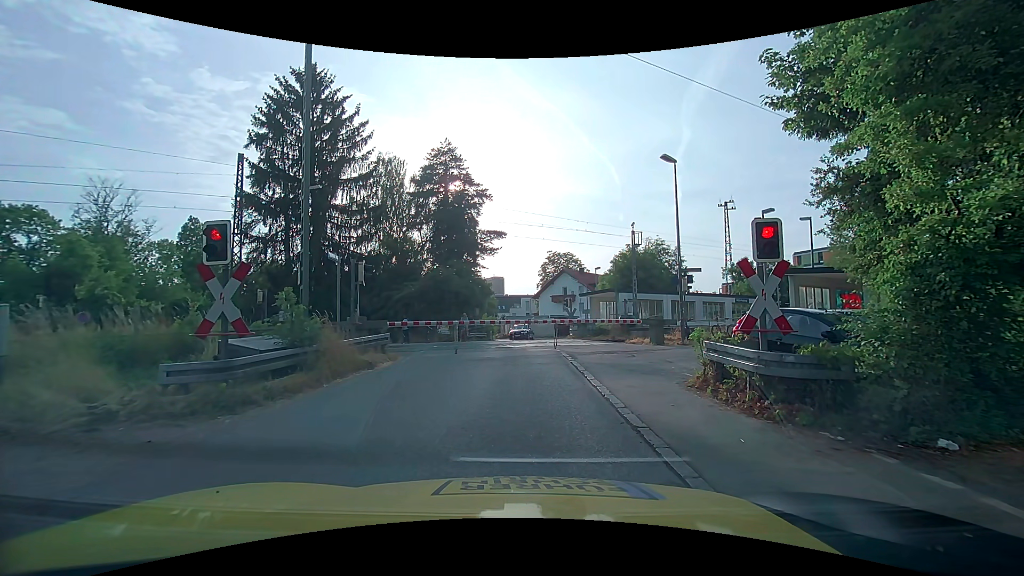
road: unclassified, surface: asphalt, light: Day
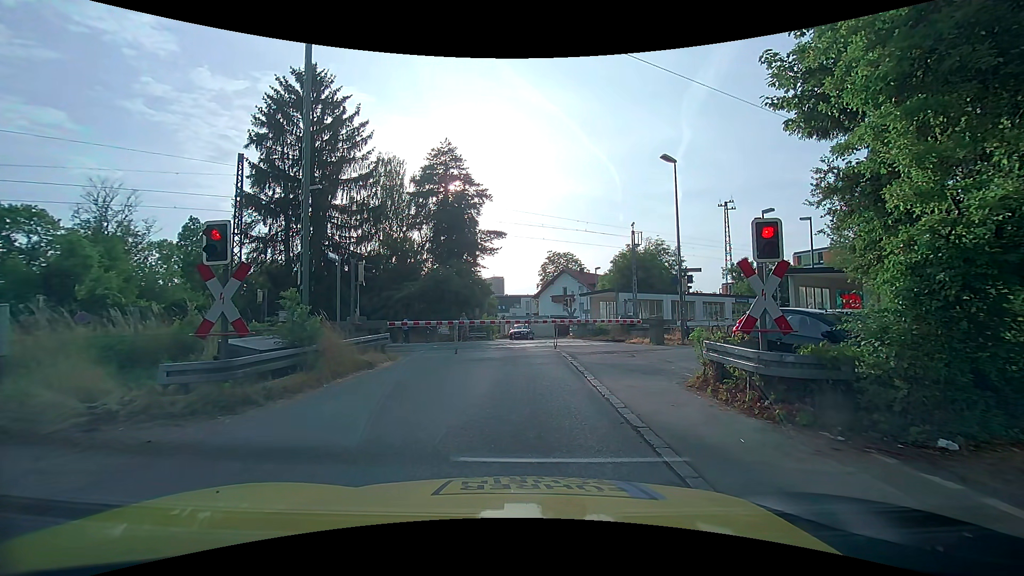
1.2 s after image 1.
(0.0, 0.0) m; 0°
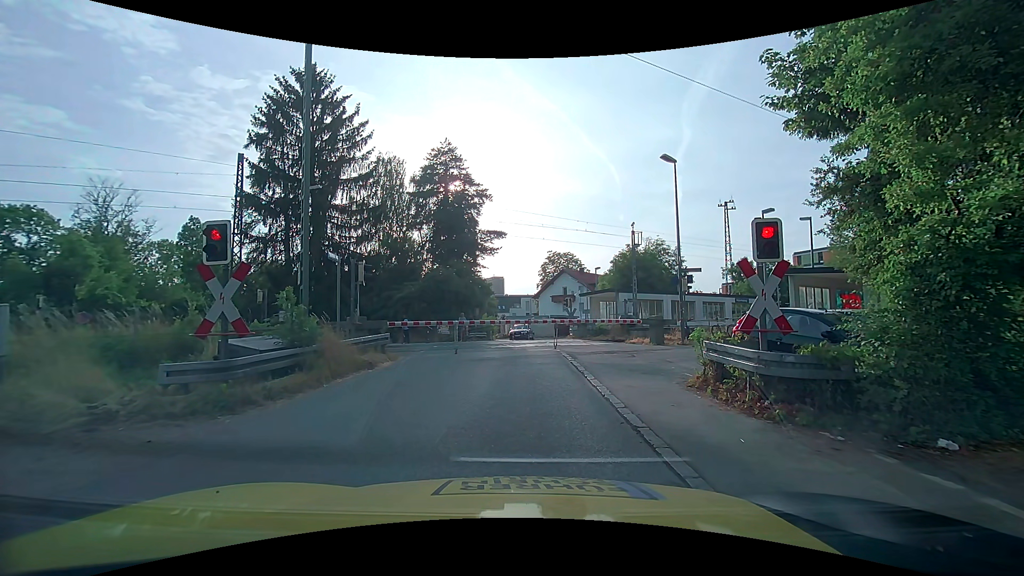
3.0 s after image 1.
(0.0, 0.0) m; 0°
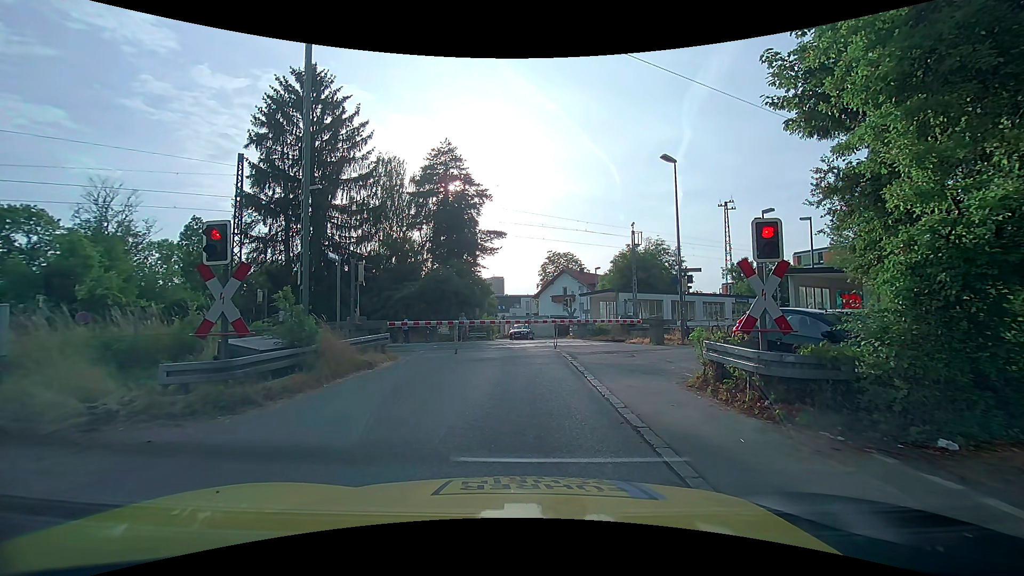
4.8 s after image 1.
(0.0, 0.0) m; 0°
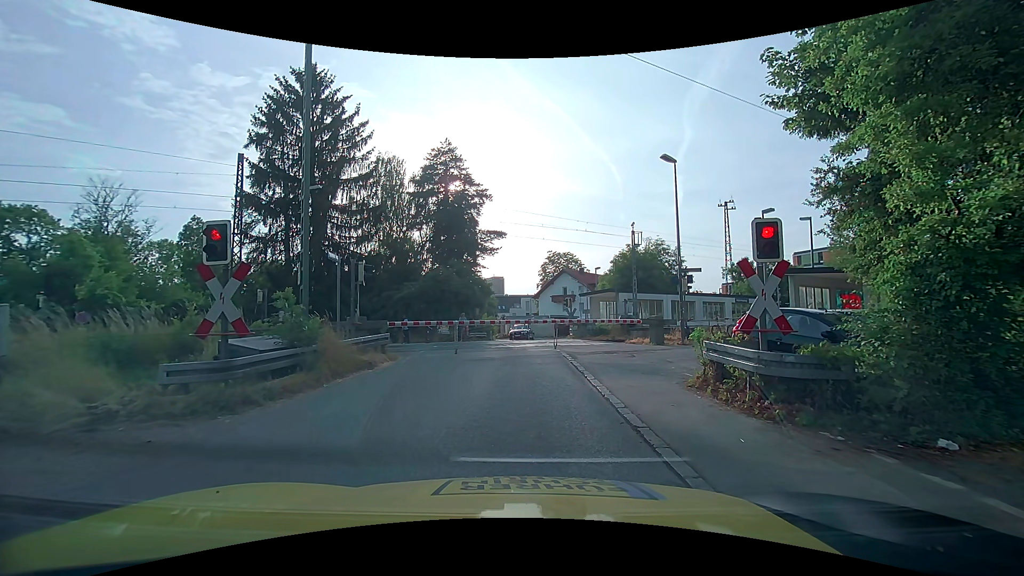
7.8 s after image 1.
(0.0, 0.0) m; 0°
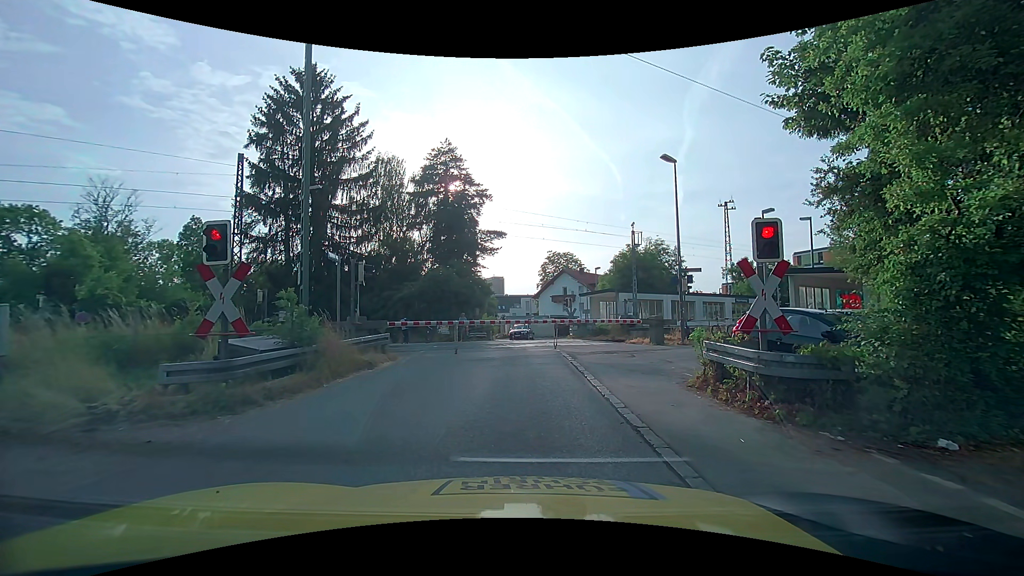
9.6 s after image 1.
(0.0, 0.0) m; 0°
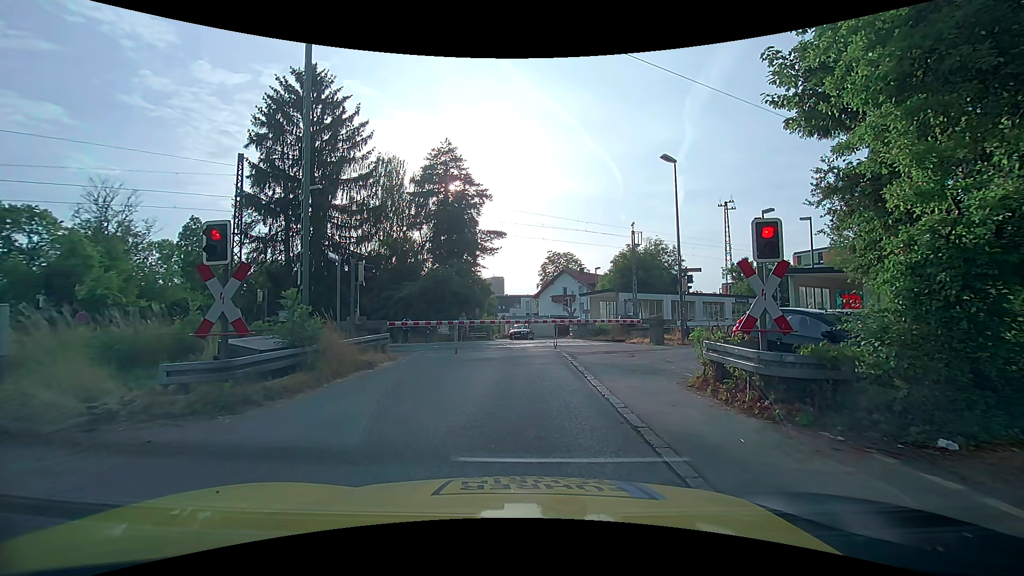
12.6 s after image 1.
(0.0, 0.0) m; 0°
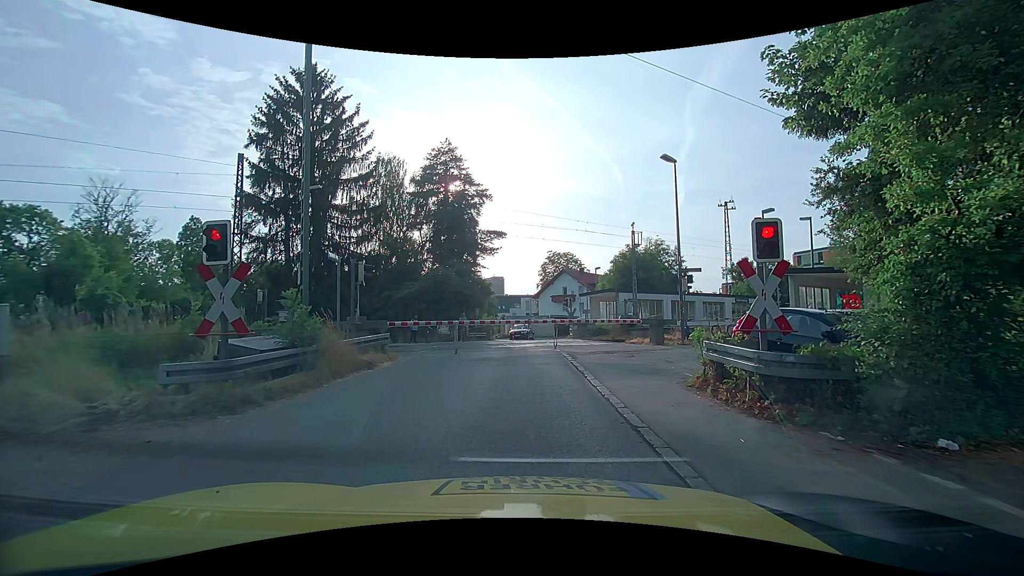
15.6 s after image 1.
(0.0, 0.0) m; 0°
